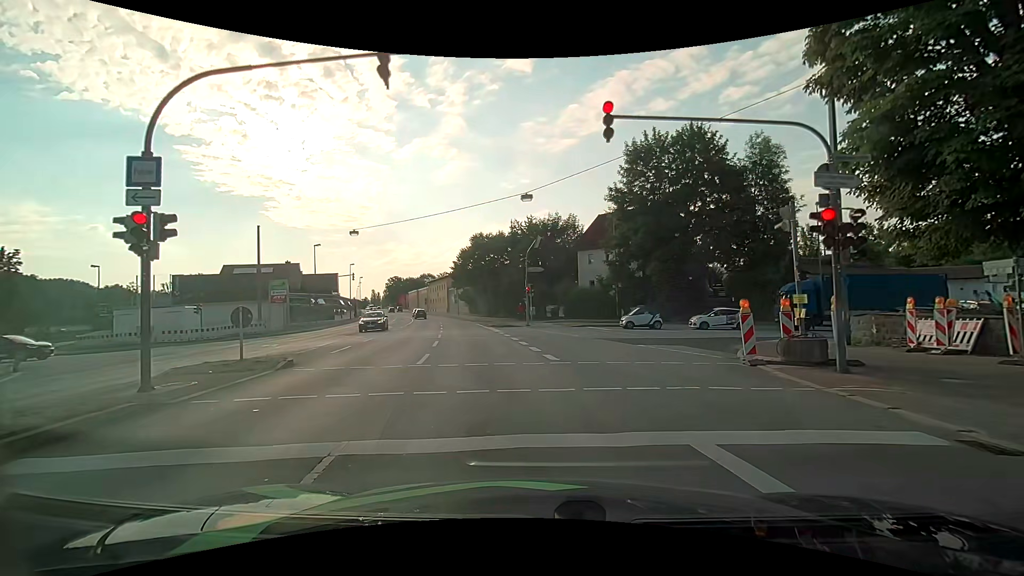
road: primary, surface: asphalt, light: Day
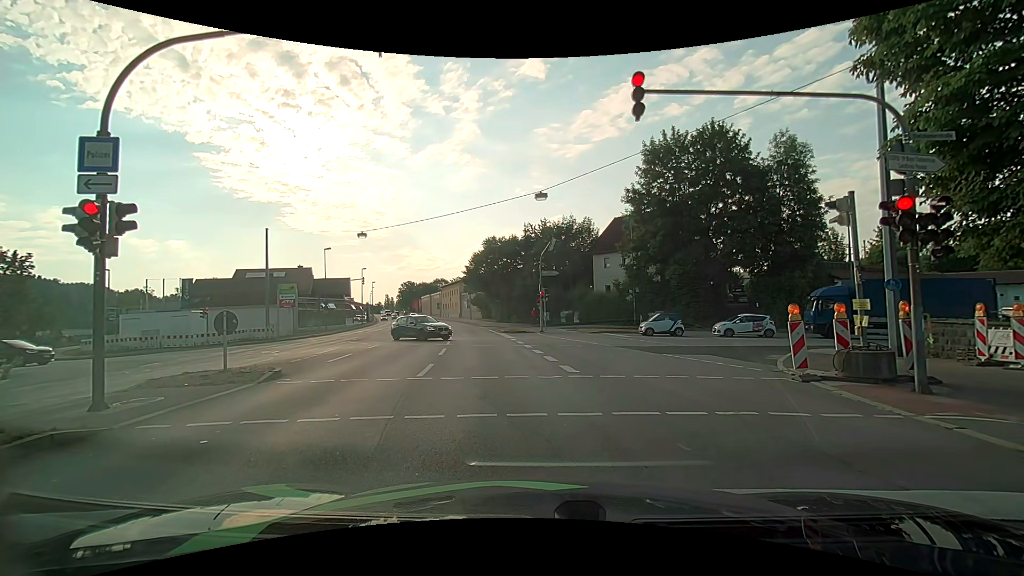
(0.0, +1.5) m; -1°
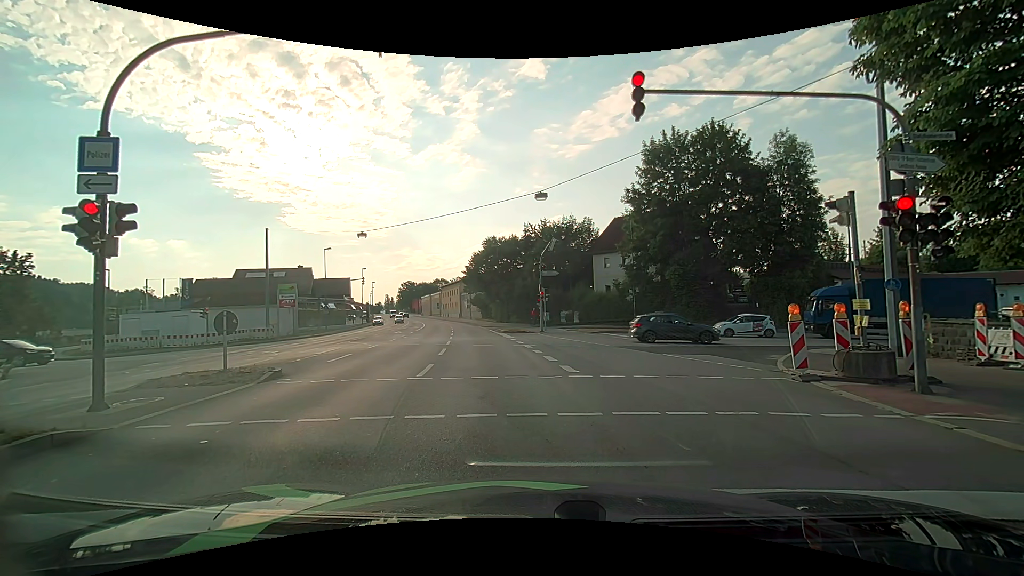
(0.0, 0.0) m; 0°
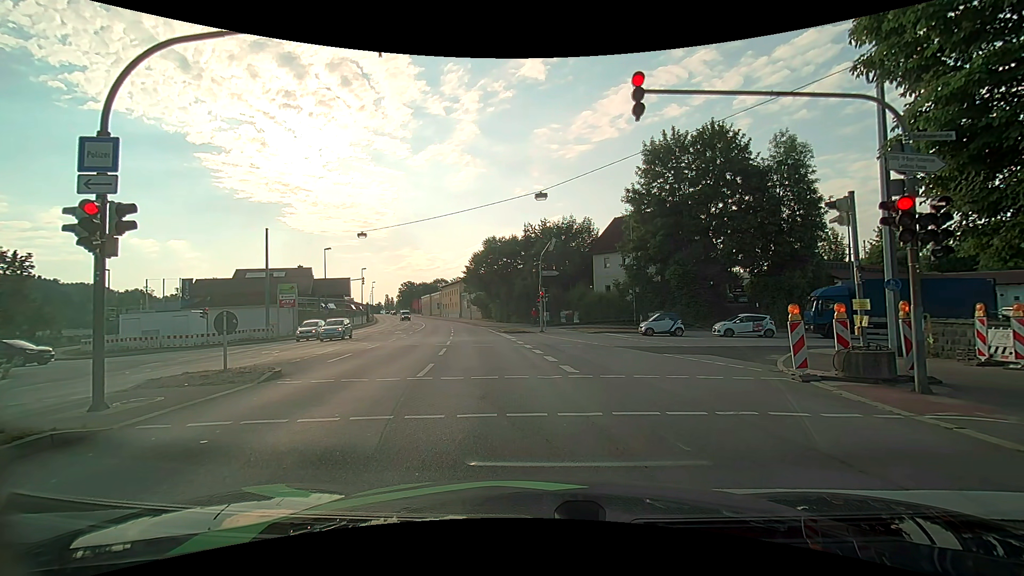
(0.0, 0.0) m; 0°
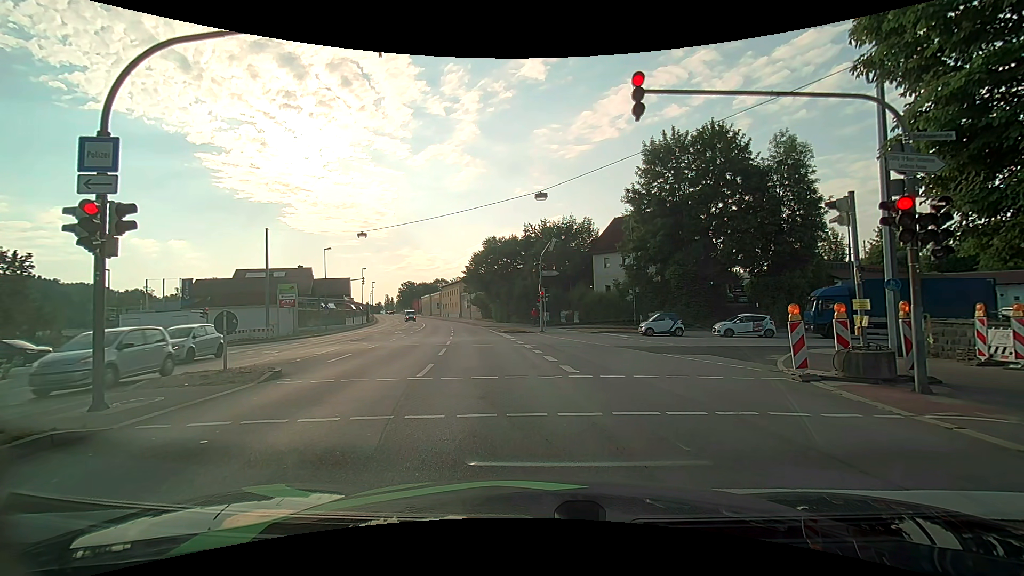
(0.0, 0.0) m; 0°
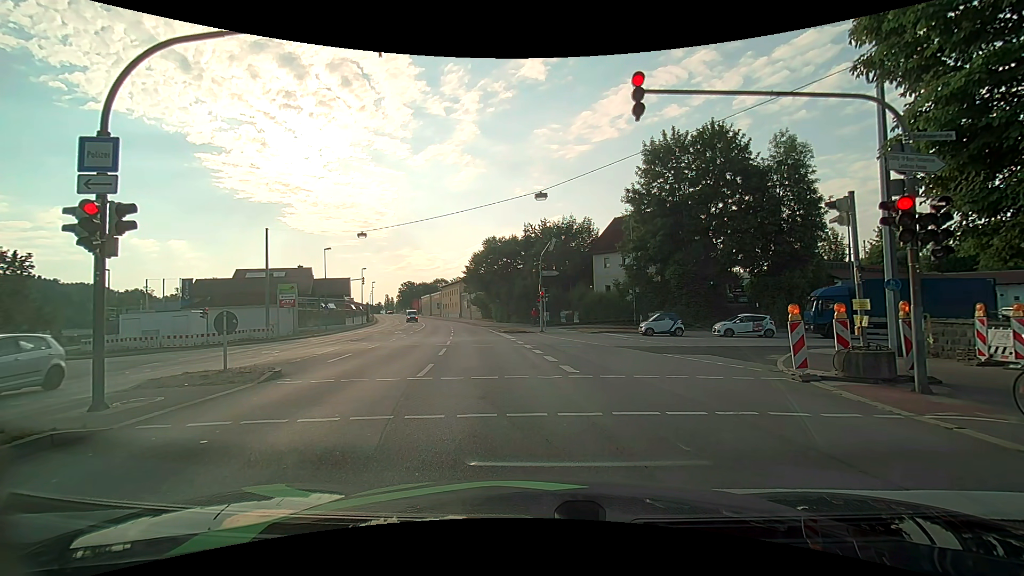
(0.0, 0.0) m; 0°
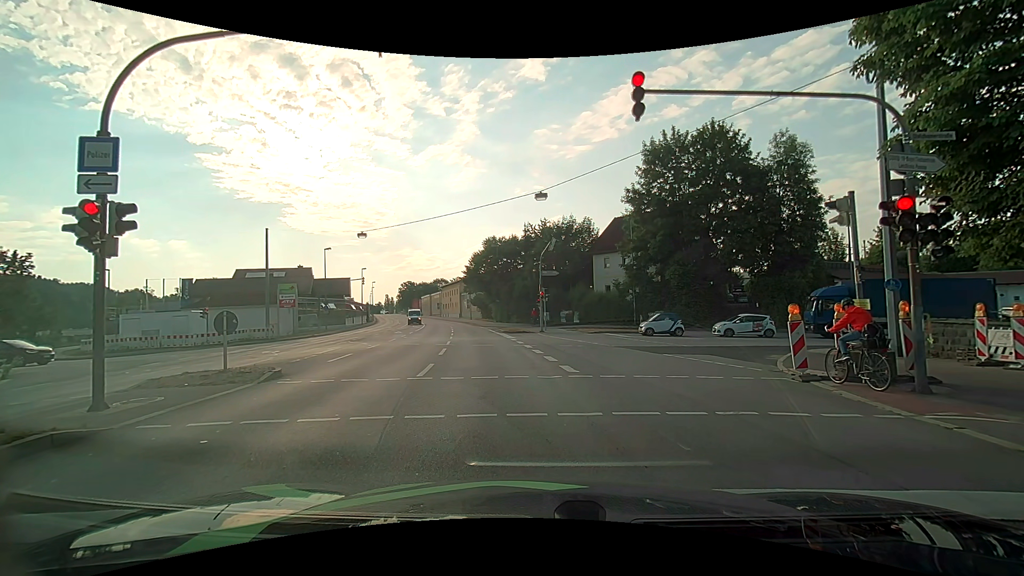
(0.0, 0.0) m; 0°
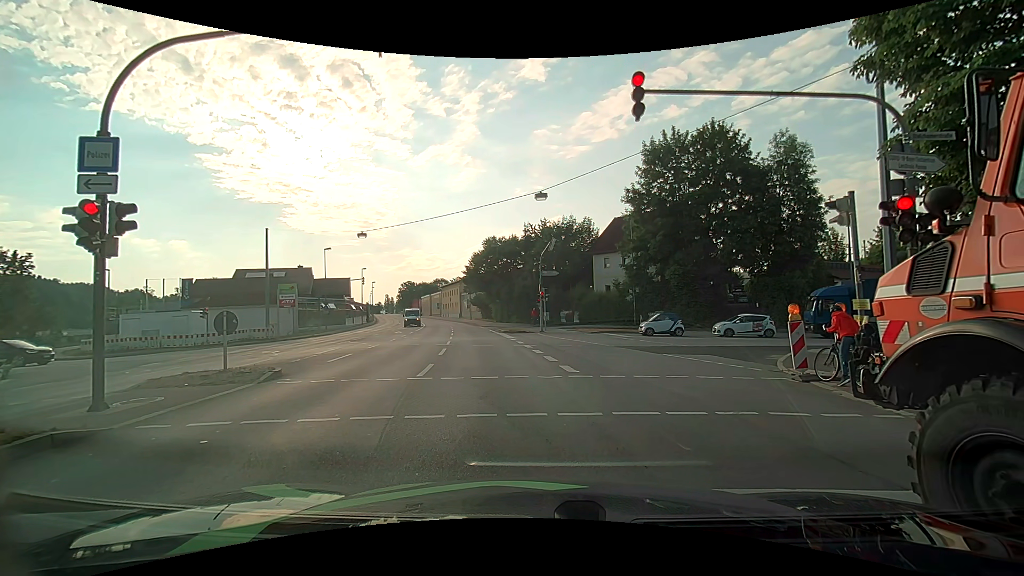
(0.0, 0.0) m; 0°
(-1, +10) (-2, +20) (-3, +30) (-5, +40) (-6, +50) (-8, +59) (-10, +69) (-12, +79) (-15, +89) (-17, +98) m
